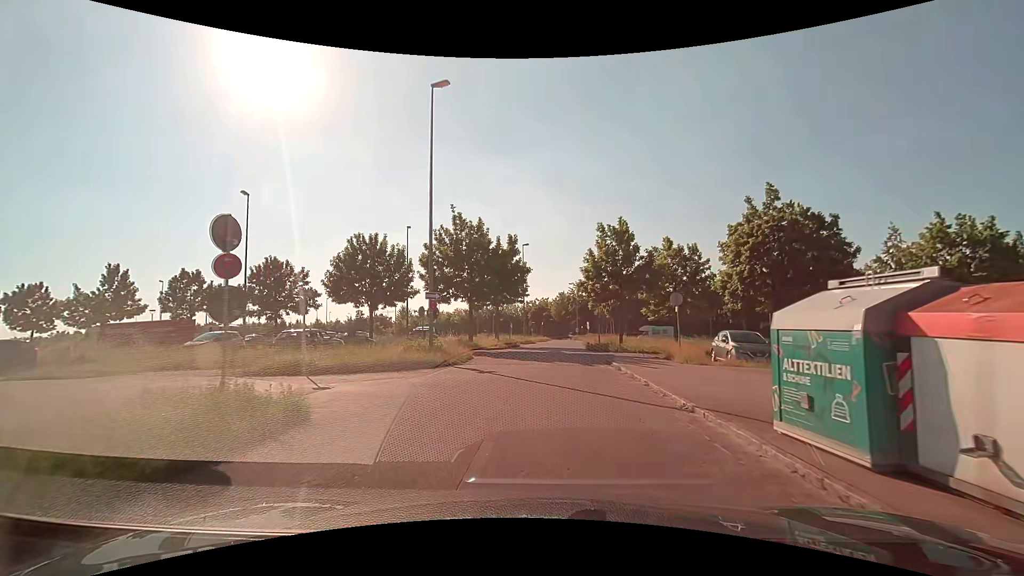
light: Day
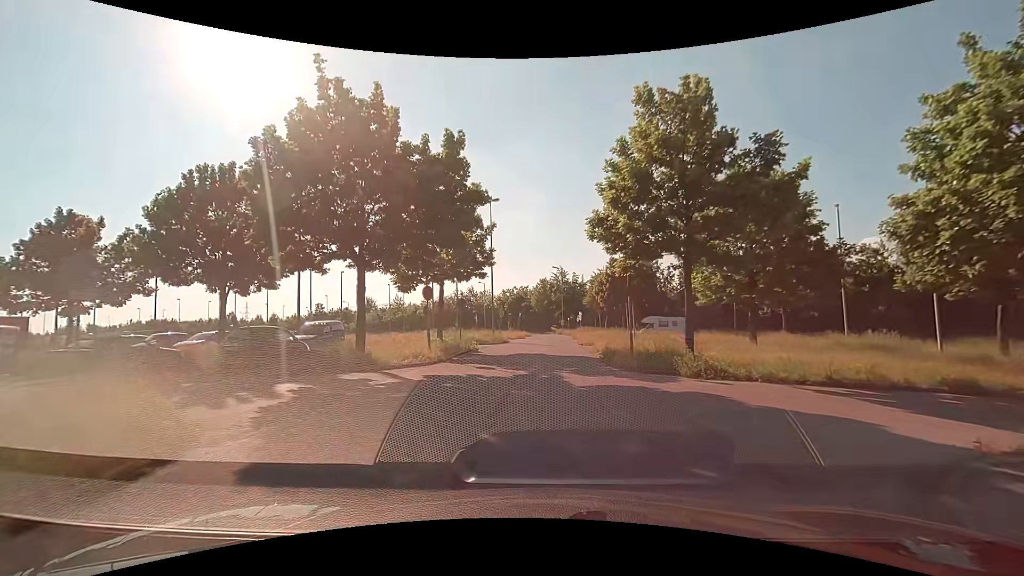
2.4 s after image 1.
(+0.3, +19.3) m; +2°
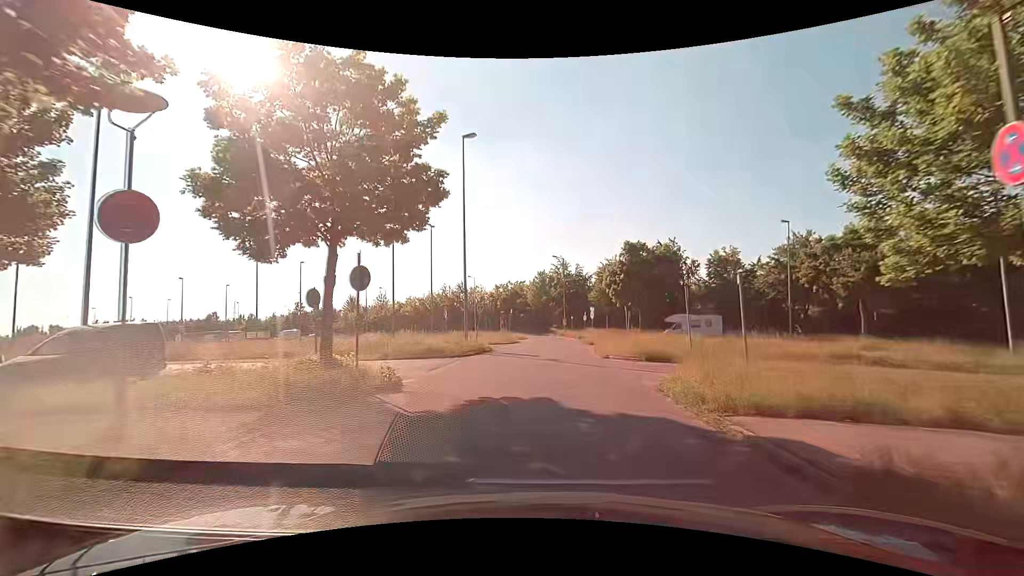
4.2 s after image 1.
(+0.2, +14.6) m; +1°
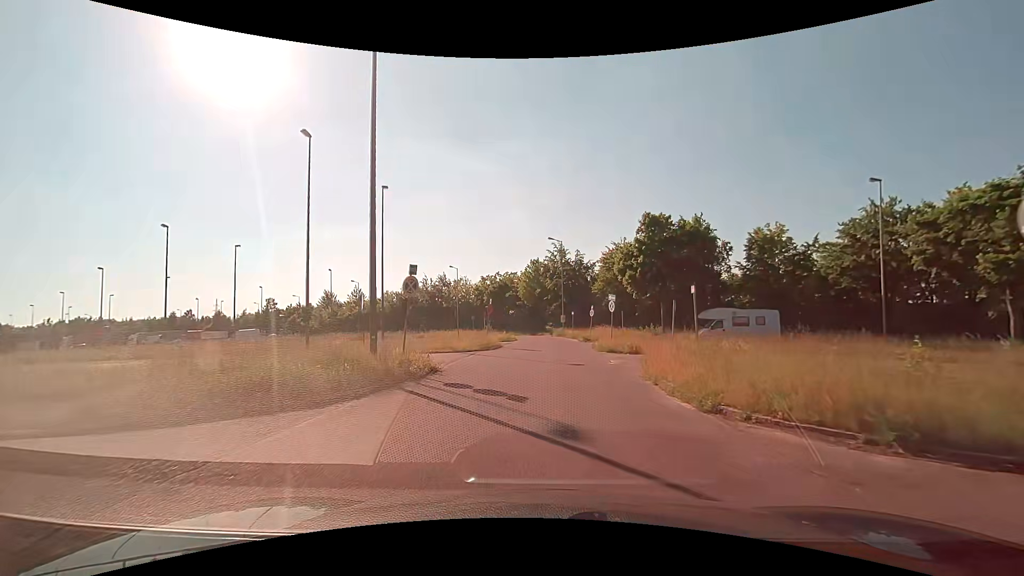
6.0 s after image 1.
(+0.2, +14.5) m; +1°
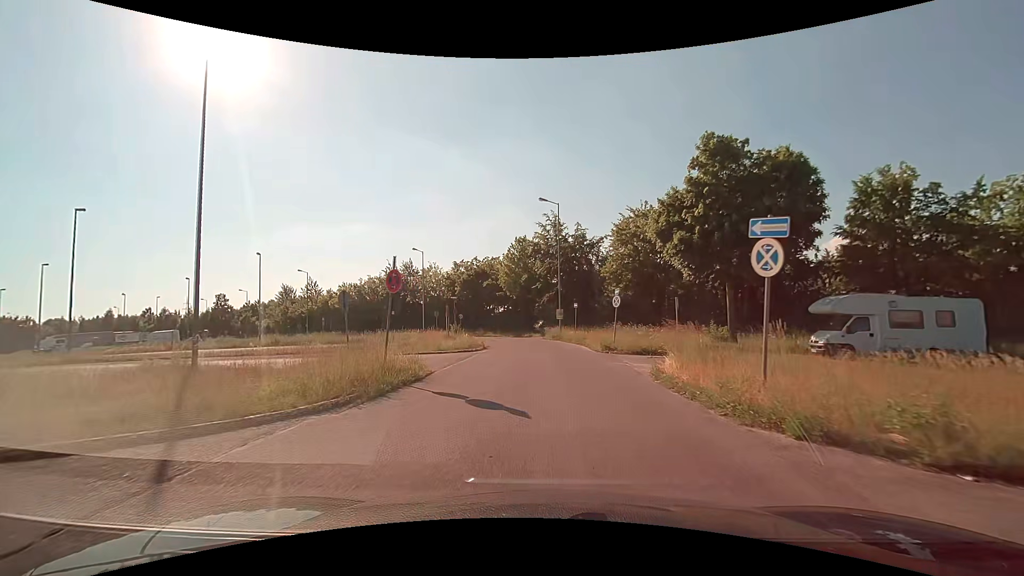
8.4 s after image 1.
(+0.2, +19.4) m; +1°
(0, +10) (0, +20) (0, +30) (-4, +39) (-14, +42) (-24, +43) (-33, +44) (-43, +45) (-53, +46) (-63, +47) m
